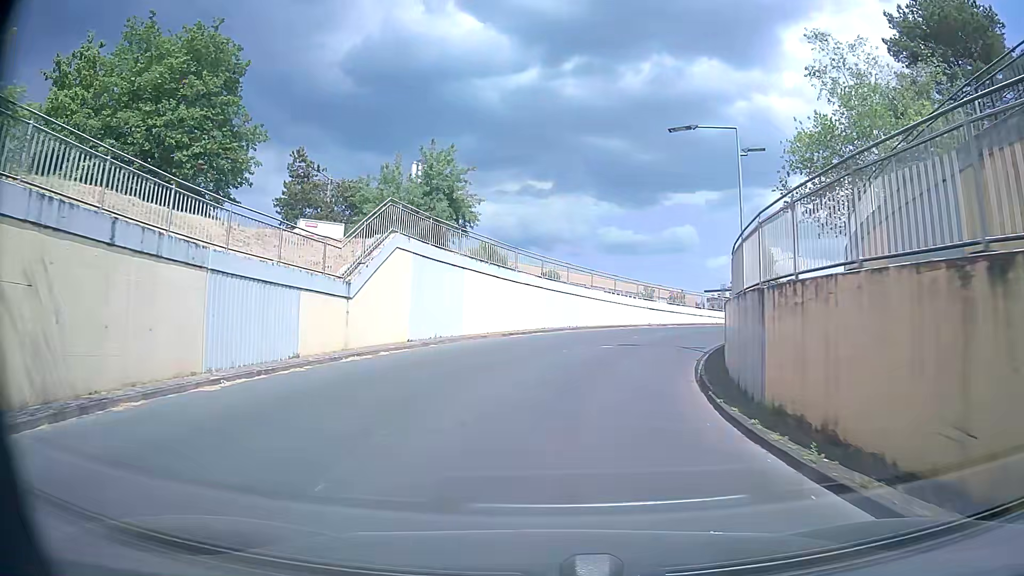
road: residential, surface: asphalt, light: Day
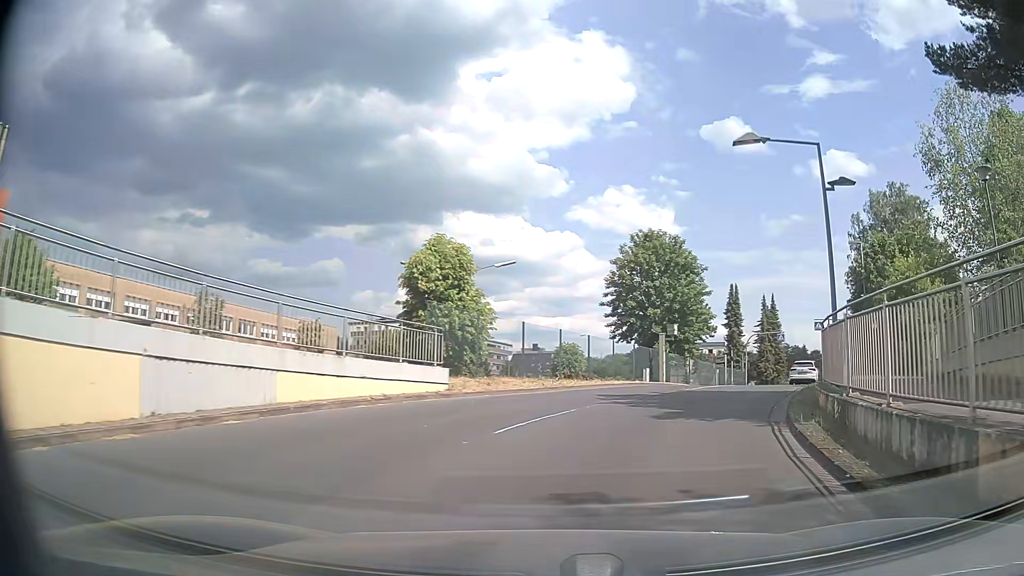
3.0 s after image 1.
(+5.0, +26.8) m; +29°
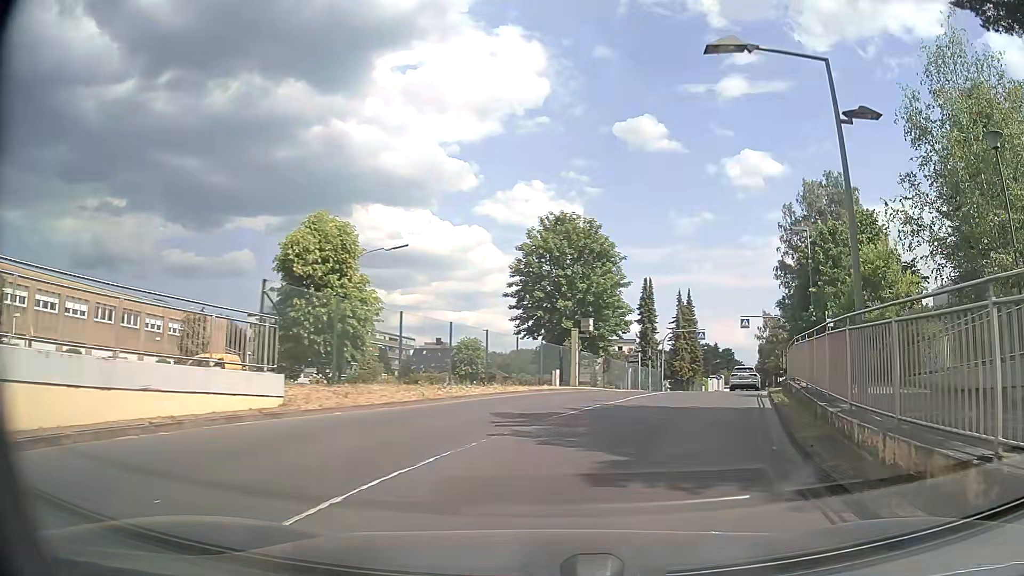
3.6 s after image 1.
(+0.4, +5.2) m; +9°
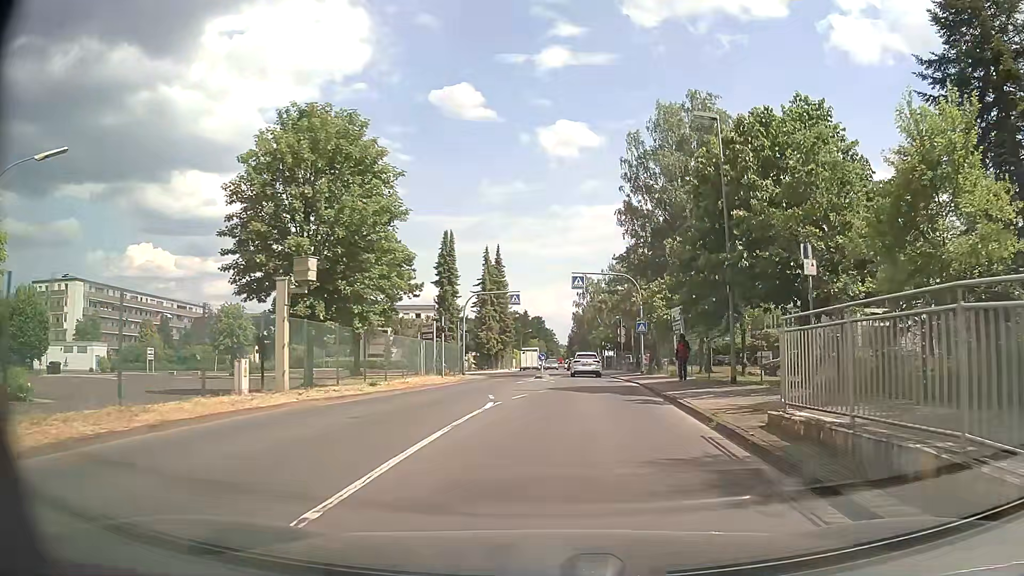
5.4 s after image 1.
(+2.4, +15.0) m; +16°
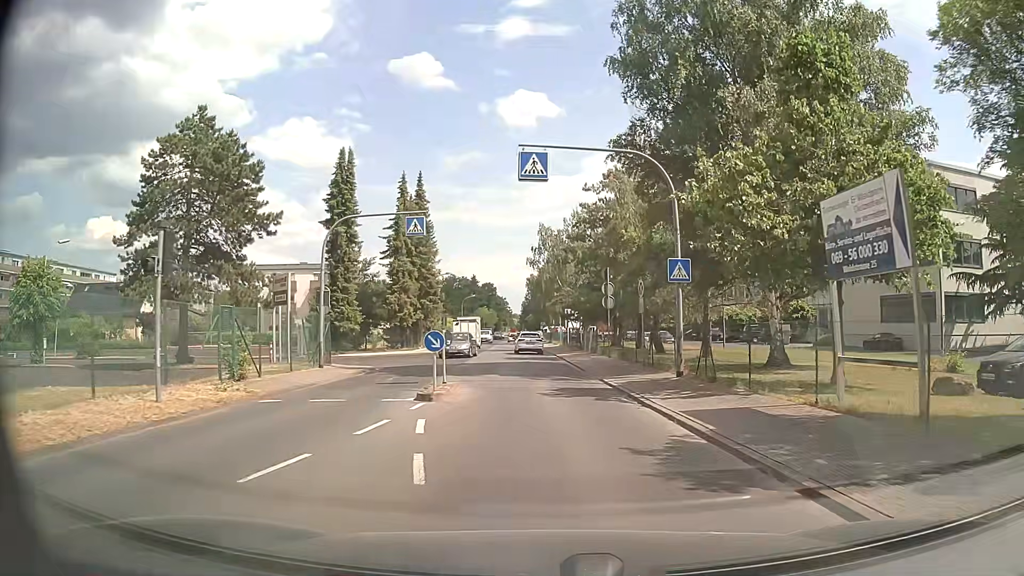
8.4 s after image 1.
(+1.0, +22.8) m; +3°
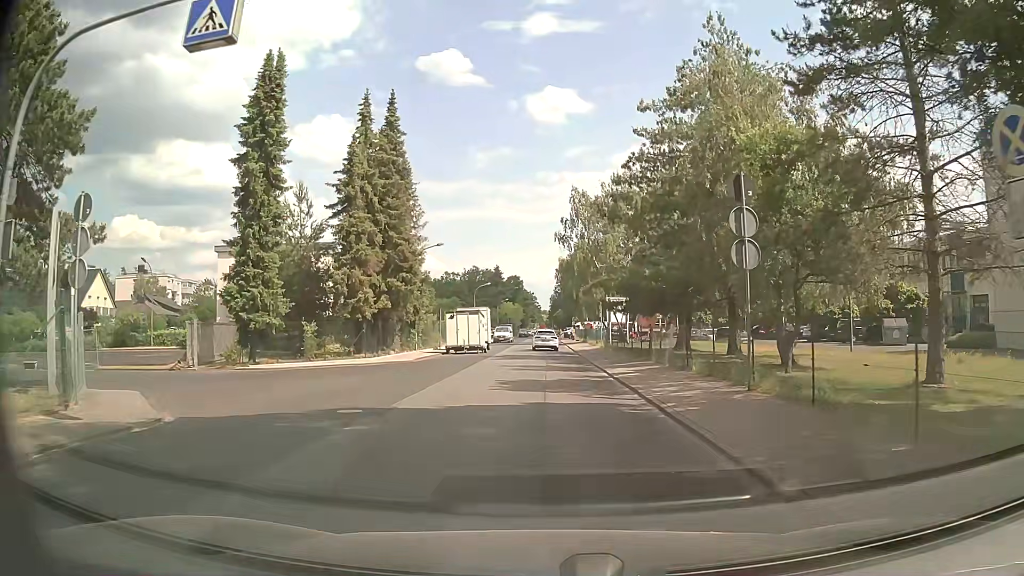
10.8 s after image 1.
(-0.1, +18.7) m; -2°
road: unclassified
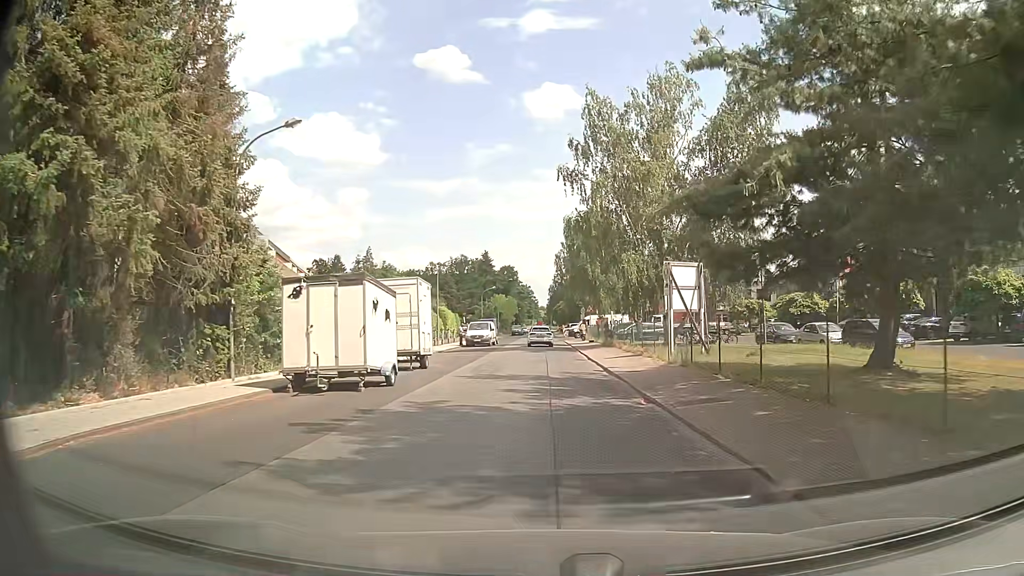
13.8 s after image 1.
(0.0, +25.8) m; 0°
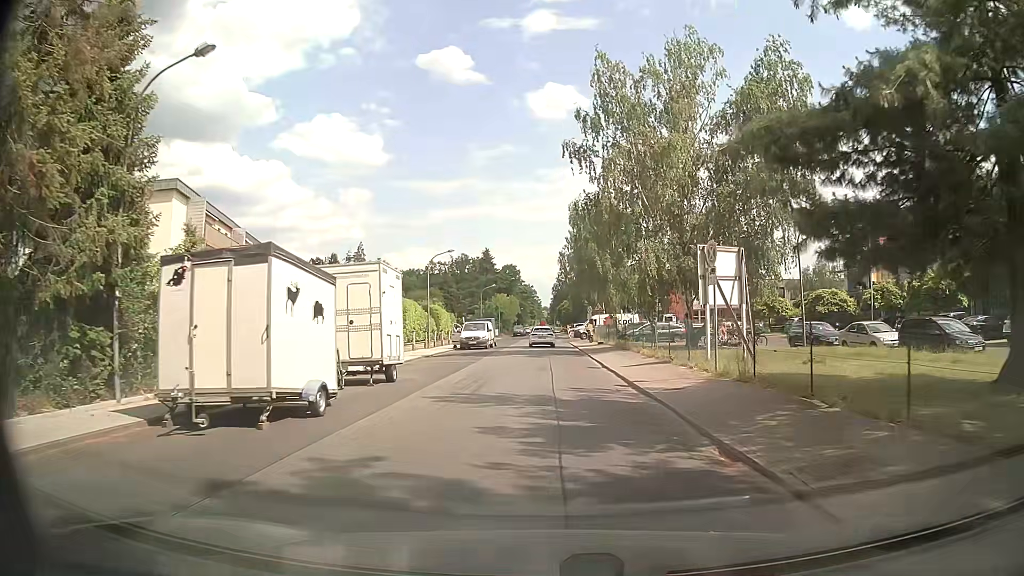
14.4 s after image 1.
(0.0, +5.5) m; +2°
(0, +10) (-1, +20) (-1, +30) (-1, +40) (-2, +50) (-2, +60) (-3, +70) (-3, +80) (-2, +90) (-3, +100) m
